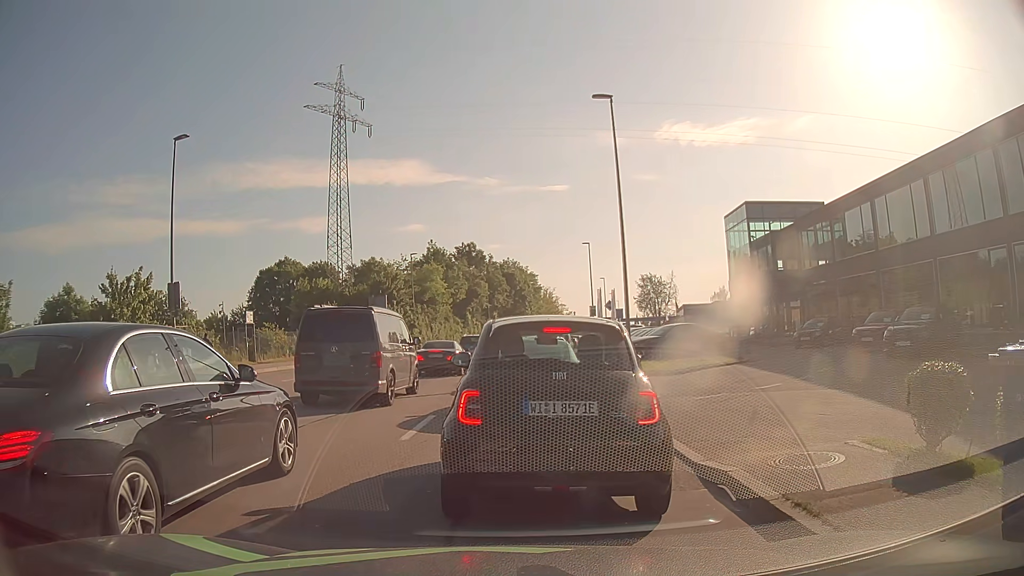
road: tertiary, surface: asphalt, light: Day
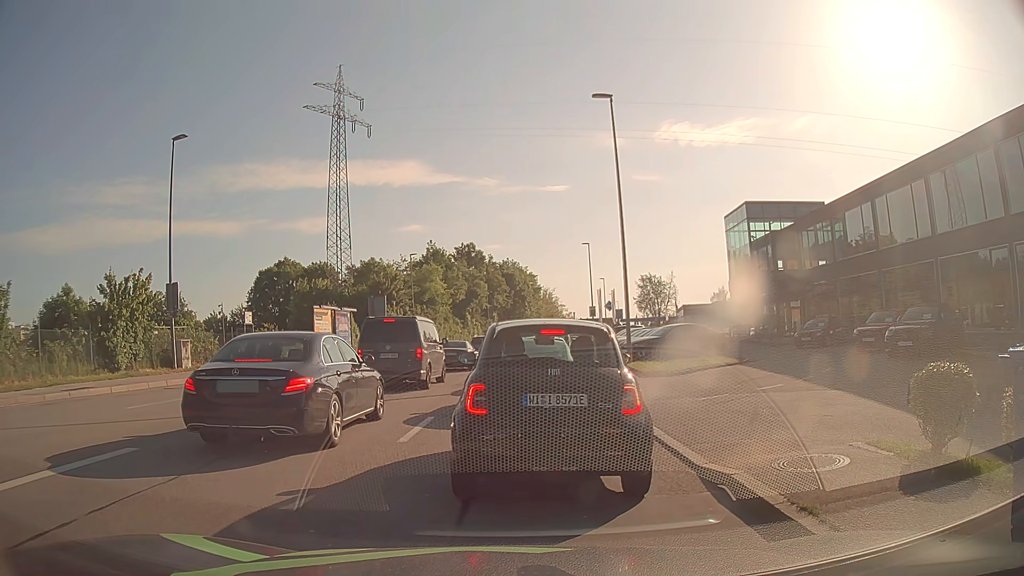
(0.0, +0.2) m; 0°
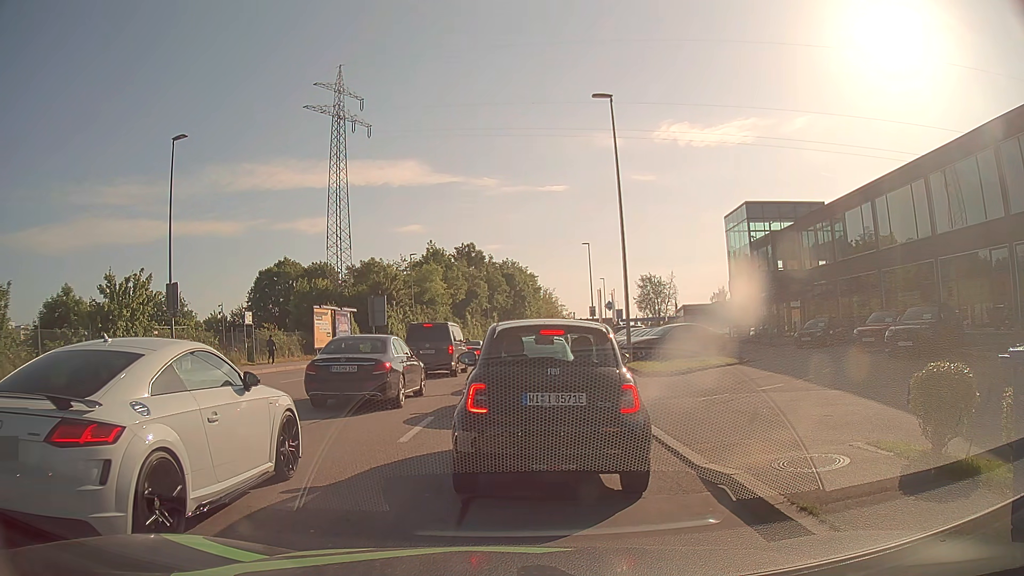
(0.0, 0.0) m; 0°
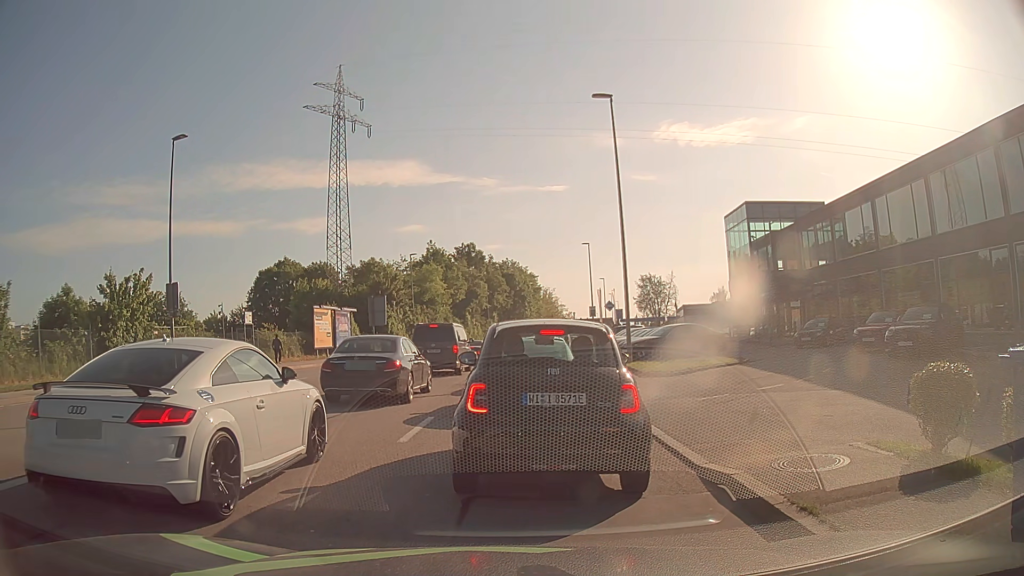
(0.0, 0.0) m; 0°
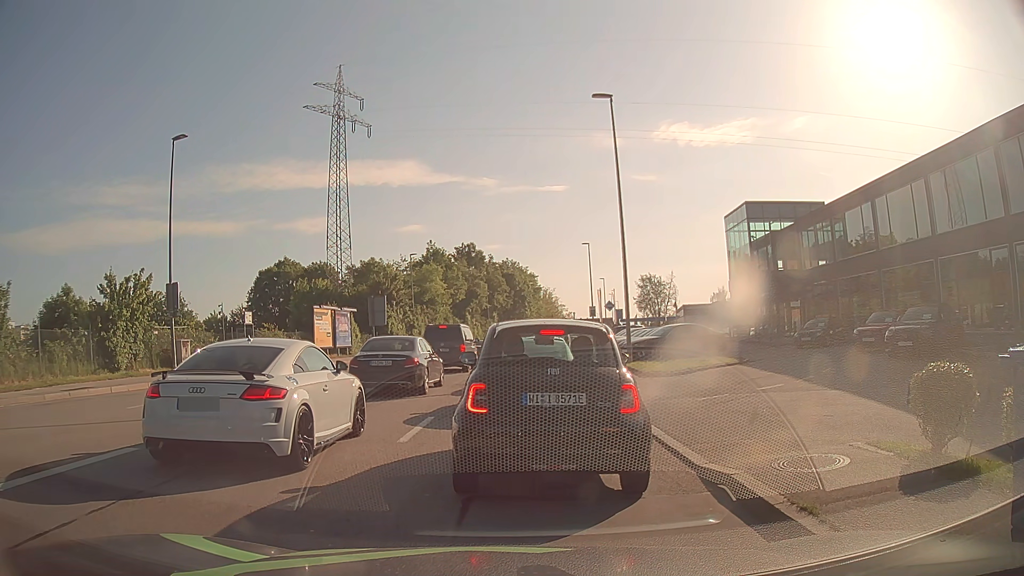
(0.0, 0.0) m; 0°
